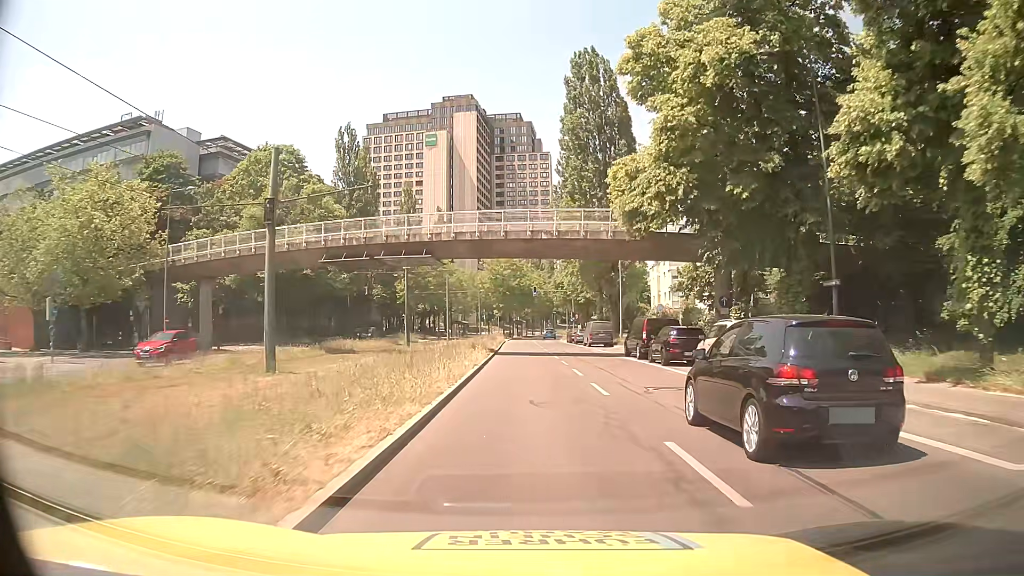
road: secondary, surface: asphalt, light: Day
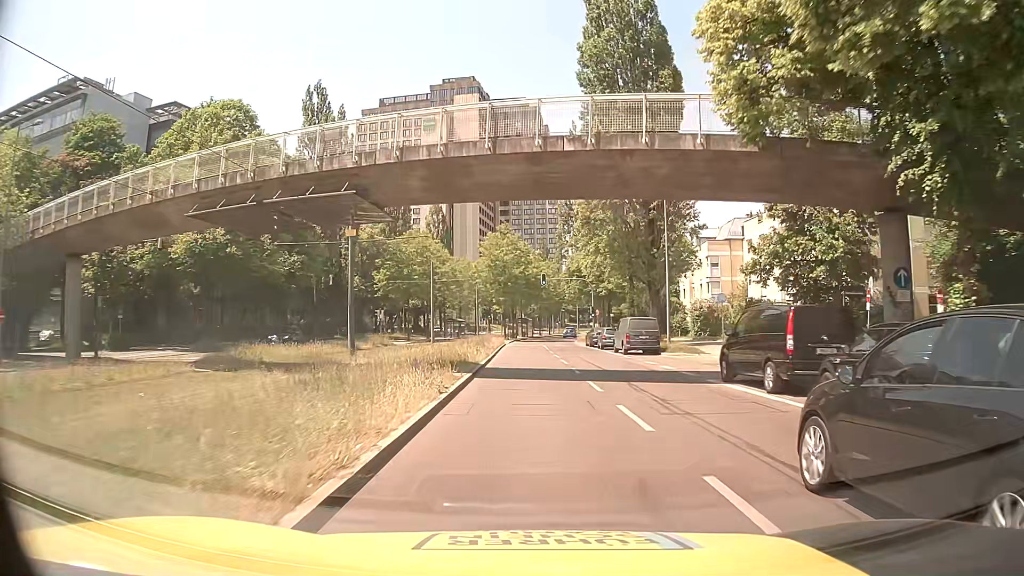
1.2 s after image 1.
(-0.1, +16.4) m; -1°
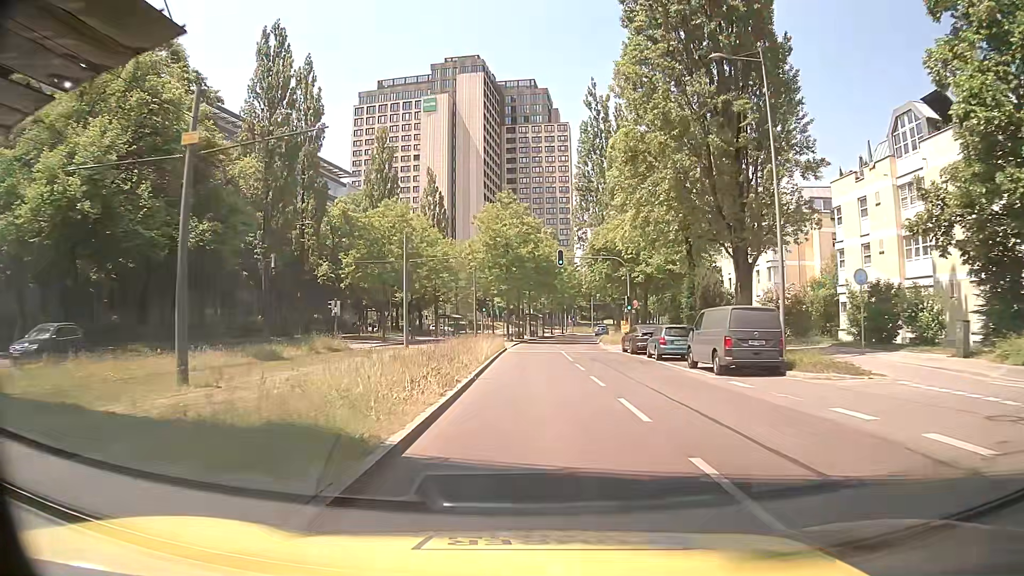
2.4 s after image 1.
(-0.1, +16.5) m; -1°
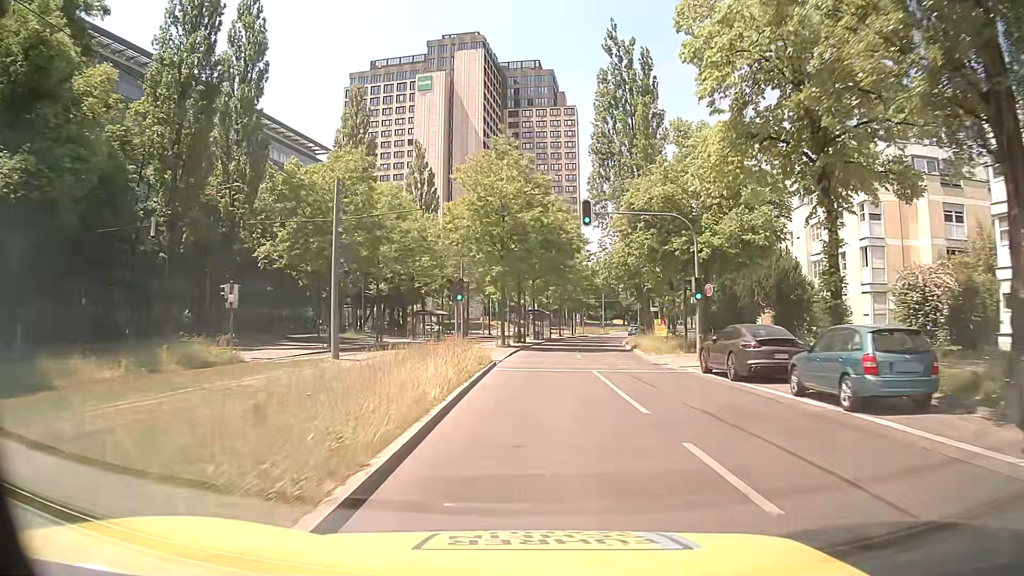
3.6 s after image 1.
(+0.2, +16.4) m; 0°
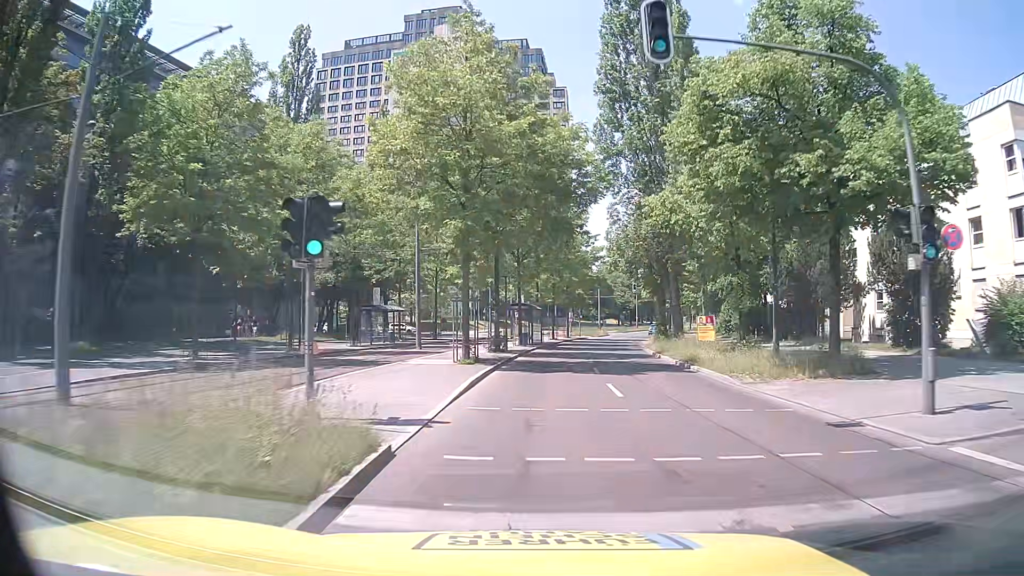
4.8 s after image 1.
(+0.2, +16.1) m; +1°
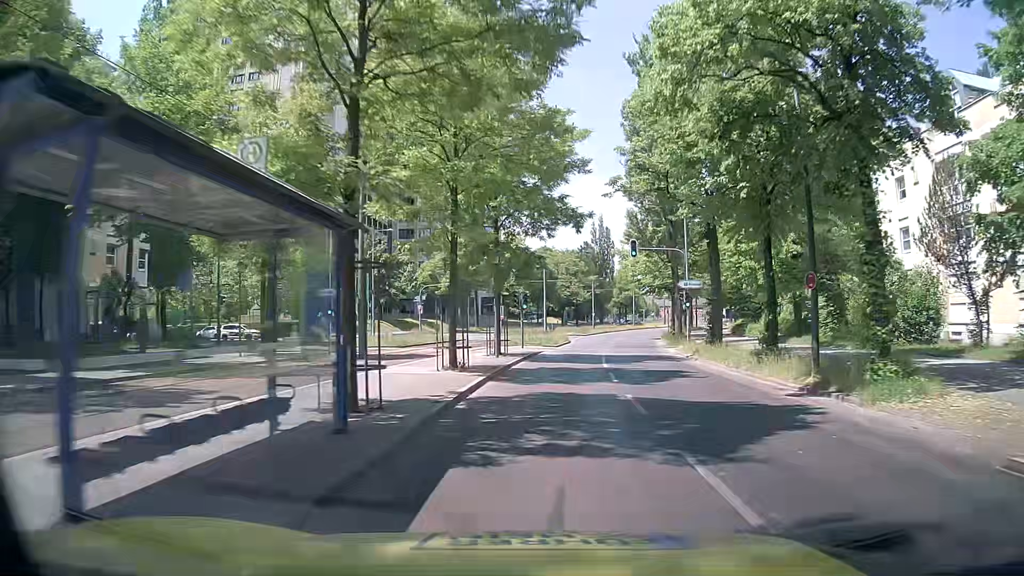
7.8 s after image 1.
(+2.1, +39.2) m; +6°
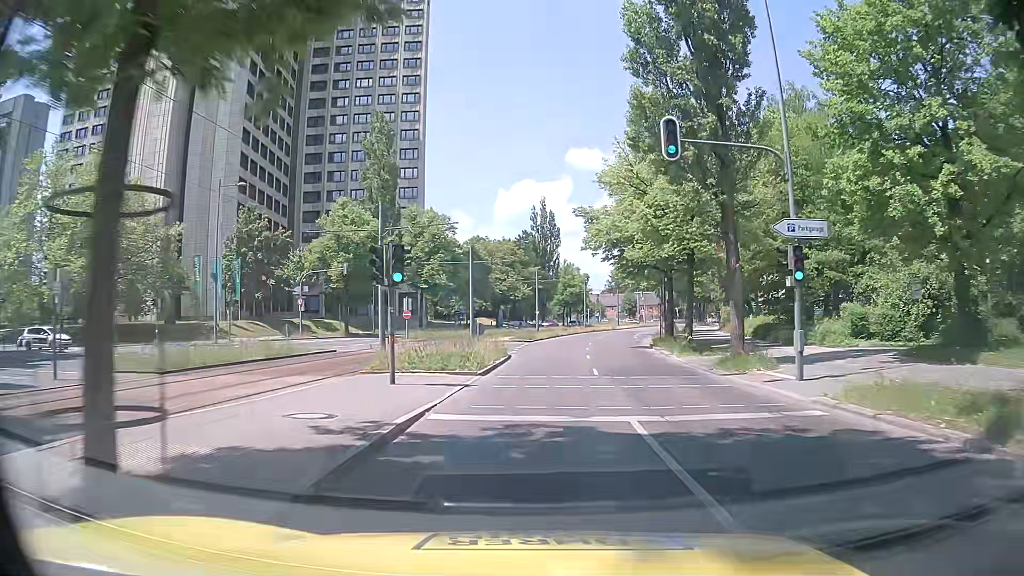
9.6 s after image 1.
(+1.2, +22.9) m; +6°
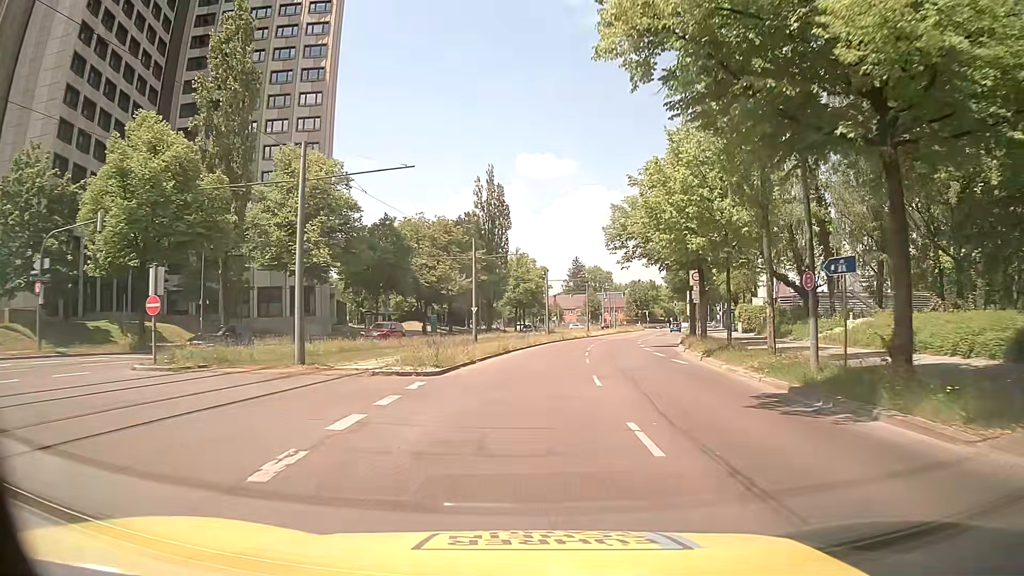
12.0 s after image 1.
(+1.3, +29.9) m; +4°
(0, +10) (0, +20) (+1, +30) (+2, +40) (+3, +50) (+5, +60) (+7, +69) (+10, +79) (+12, +89) (+15, +98) m
